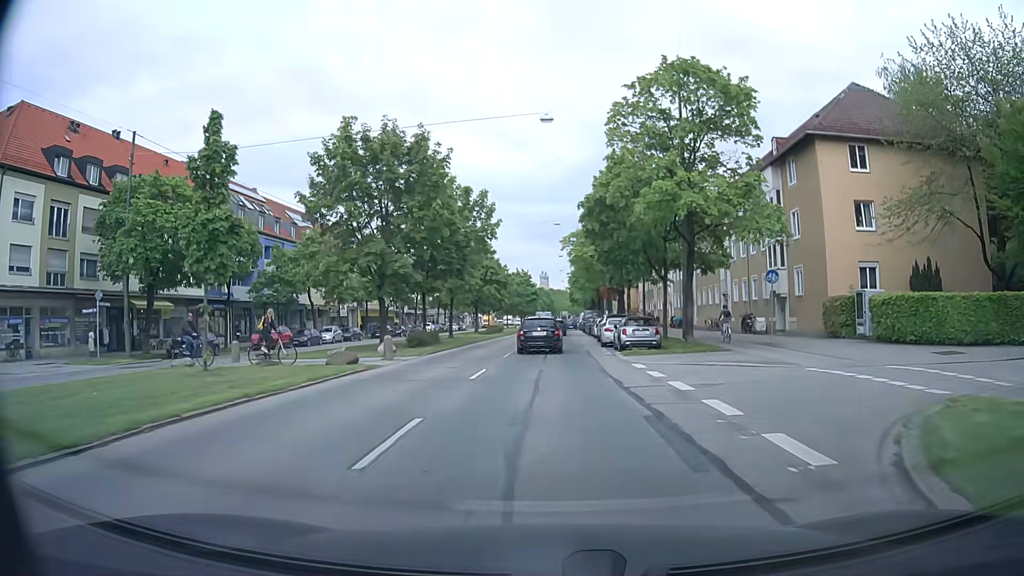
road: secondary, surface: asphalt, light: Day
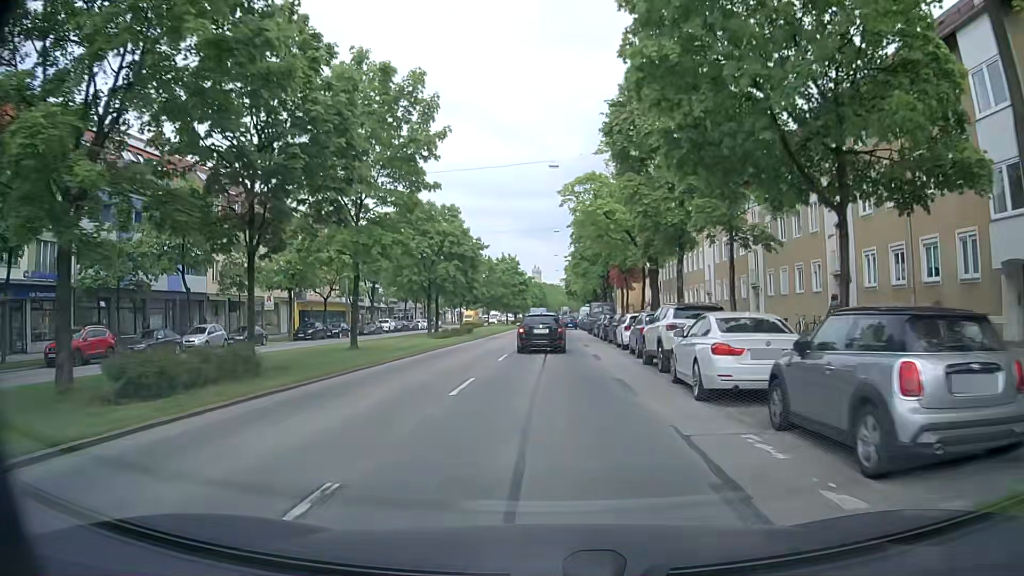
(+0.1, +21.8) m; 0°
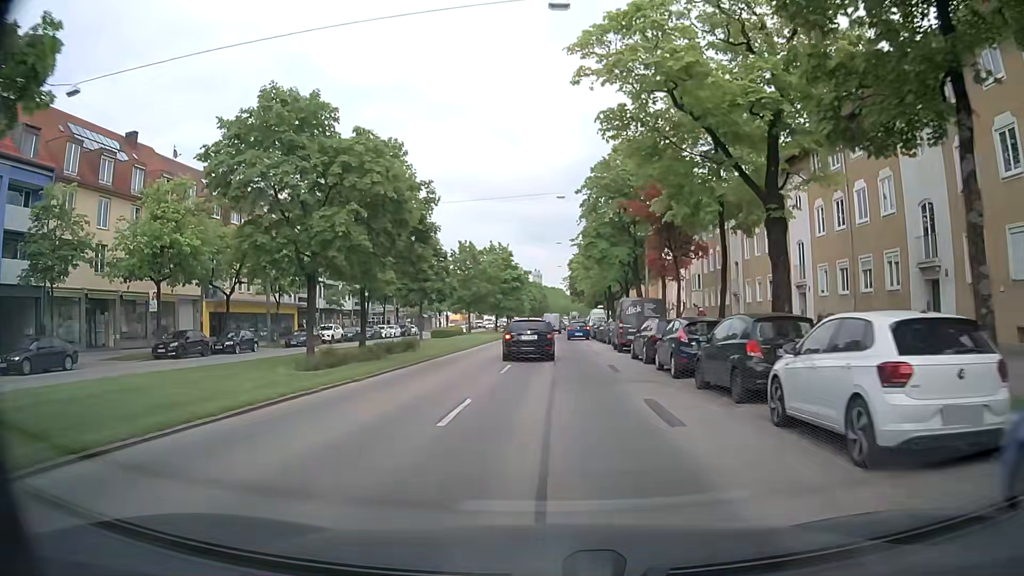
(+0.2, +21.0) m; +1°
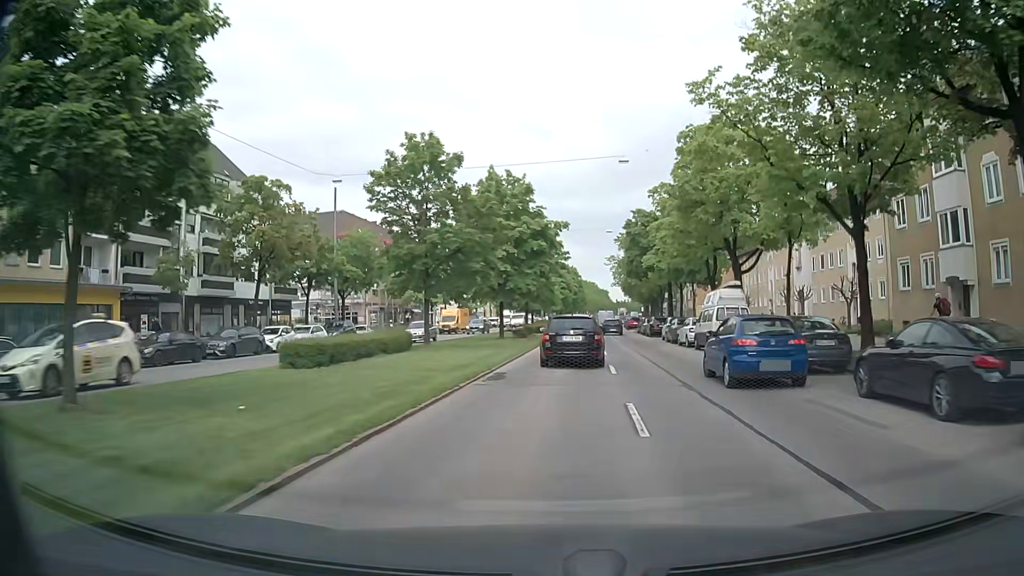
(-1.8, +37.6) m; -3°
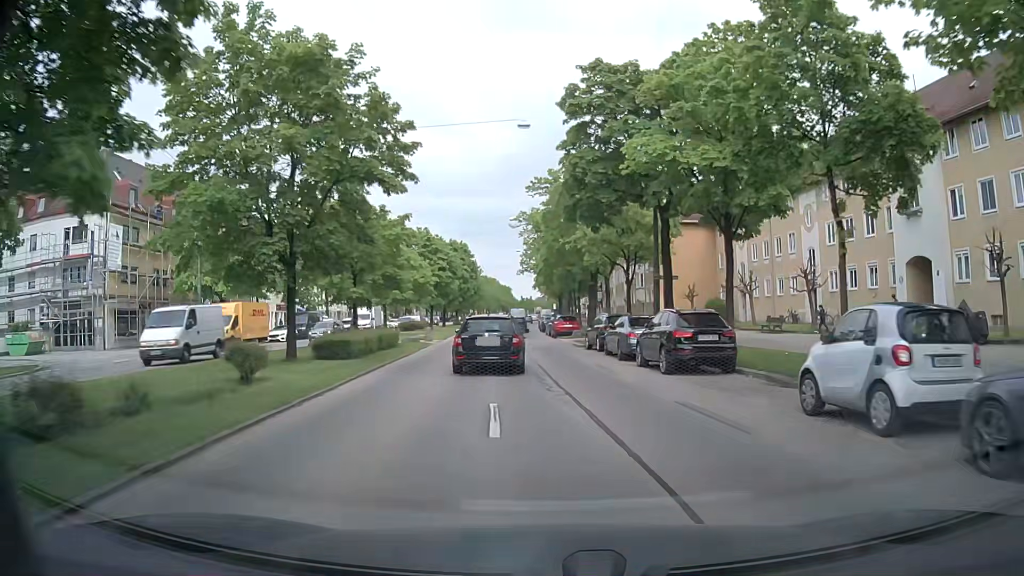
(+2.5, +36.6) m; +8°
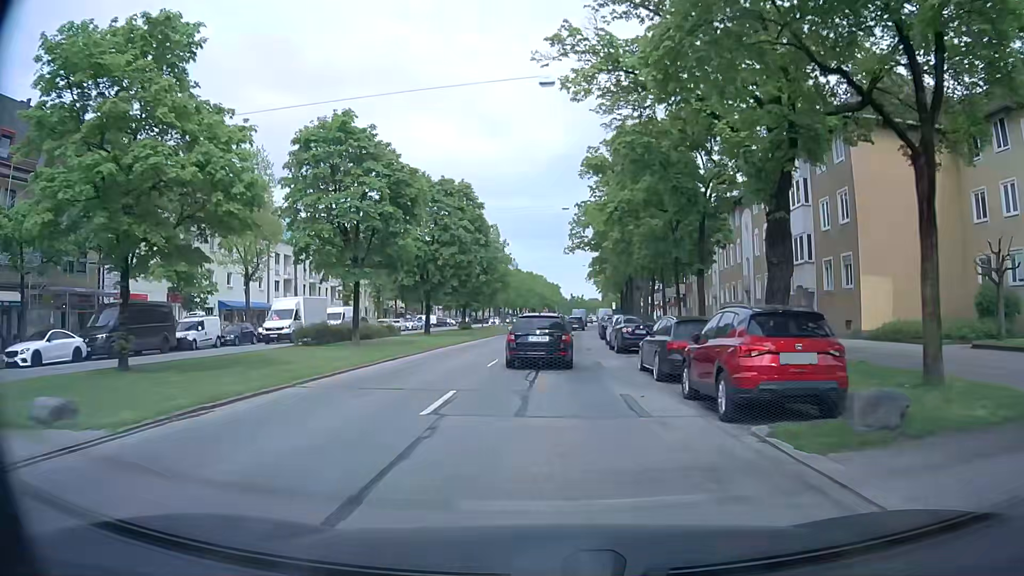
(-1.2, +35.2) m; -5°
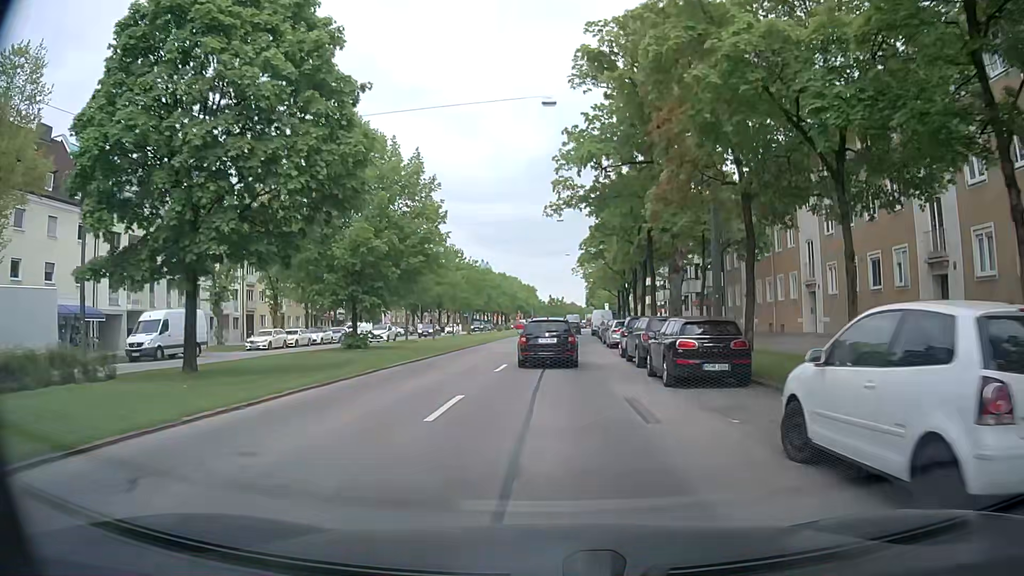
(+0.8, +27.4) m; +3°
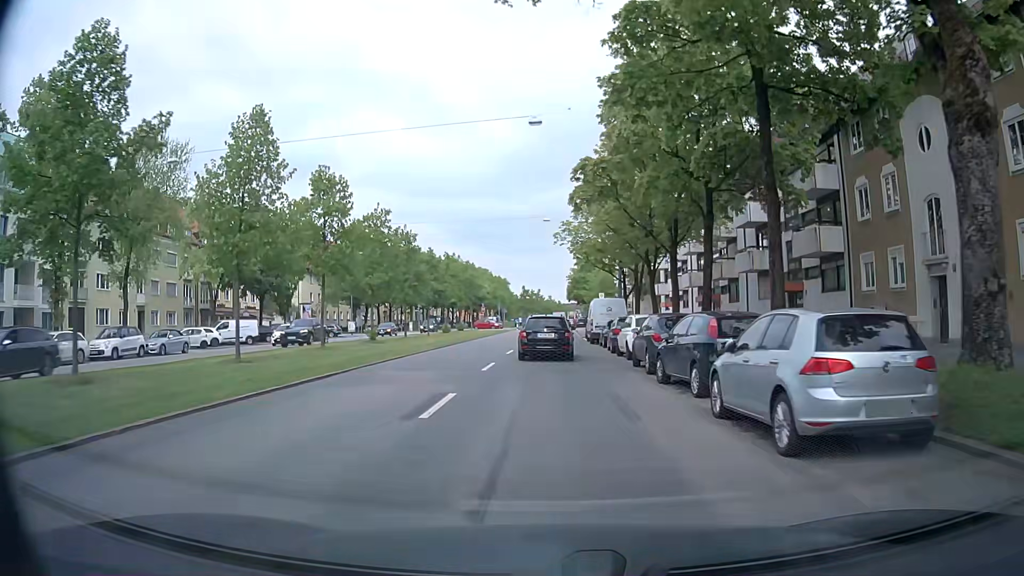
(+0.6, +27.6) m; +2°
(0, +10) (0, +20) (0, +30) (0, +40) (+1, +50) (+1, +60) (+1, +70) (+1, +80) (+2, +90) (+2, +100) m
